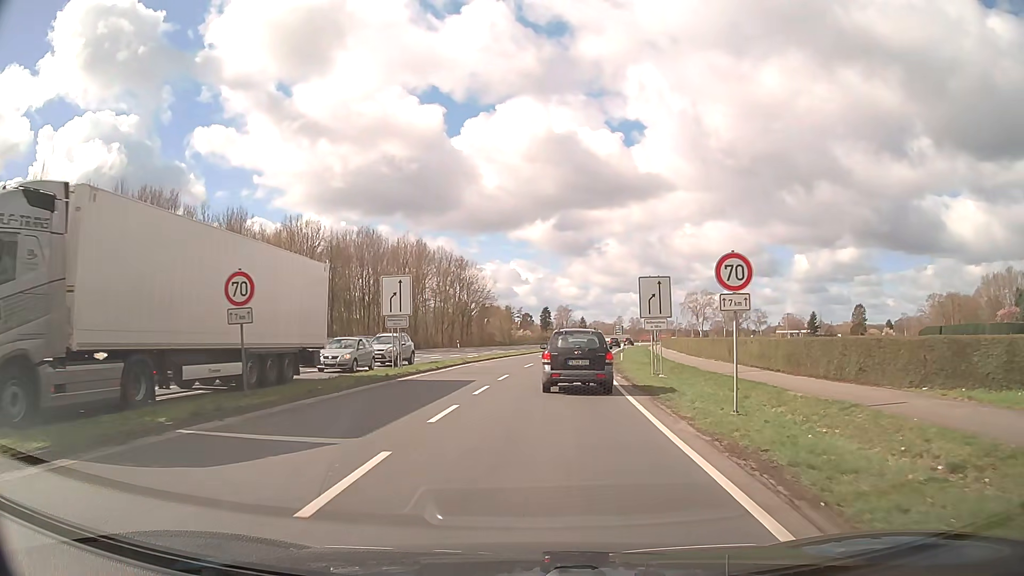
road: primary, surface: asphalt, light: Day
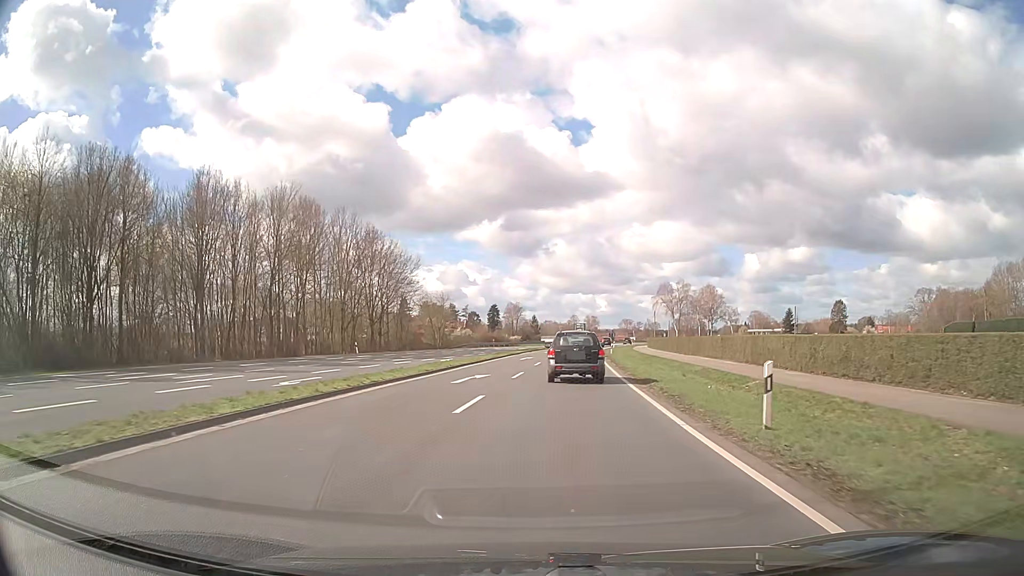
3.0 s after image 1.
(+1.6, +33.6) m; +4°
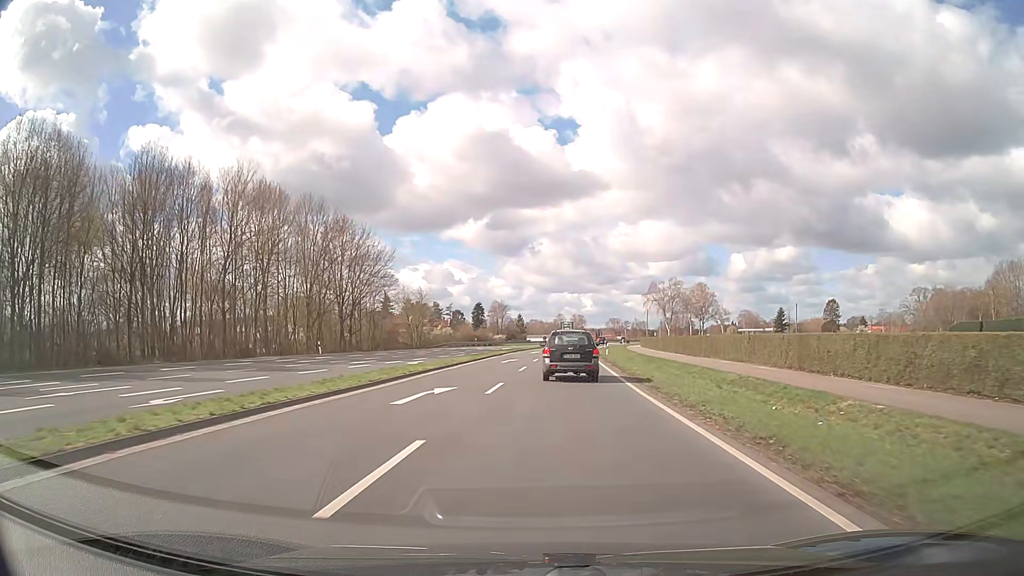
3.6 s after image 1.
(+0.1, +7.6) m; +1°
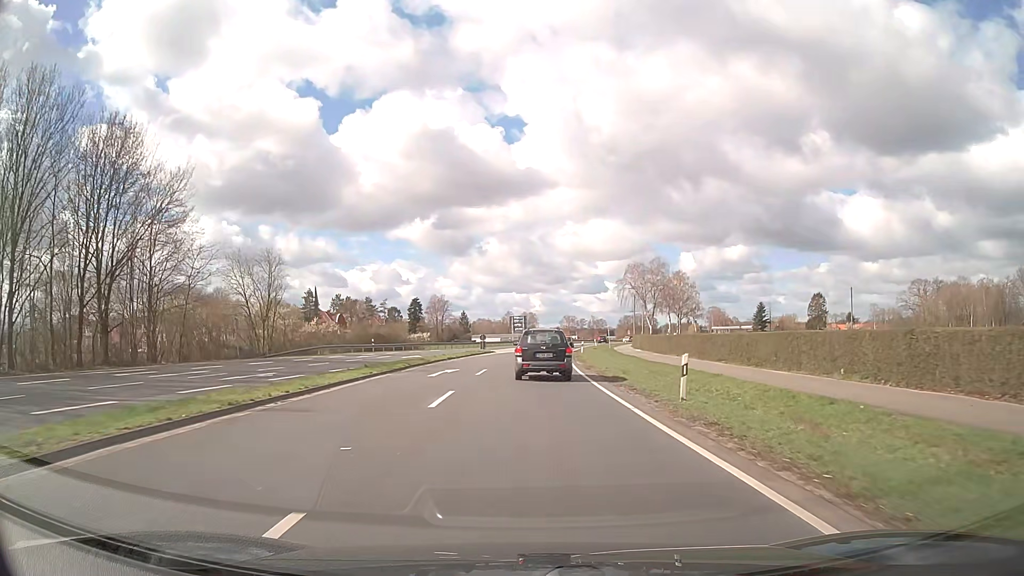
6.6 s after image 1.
(+1.8, +39.8) m; +4°
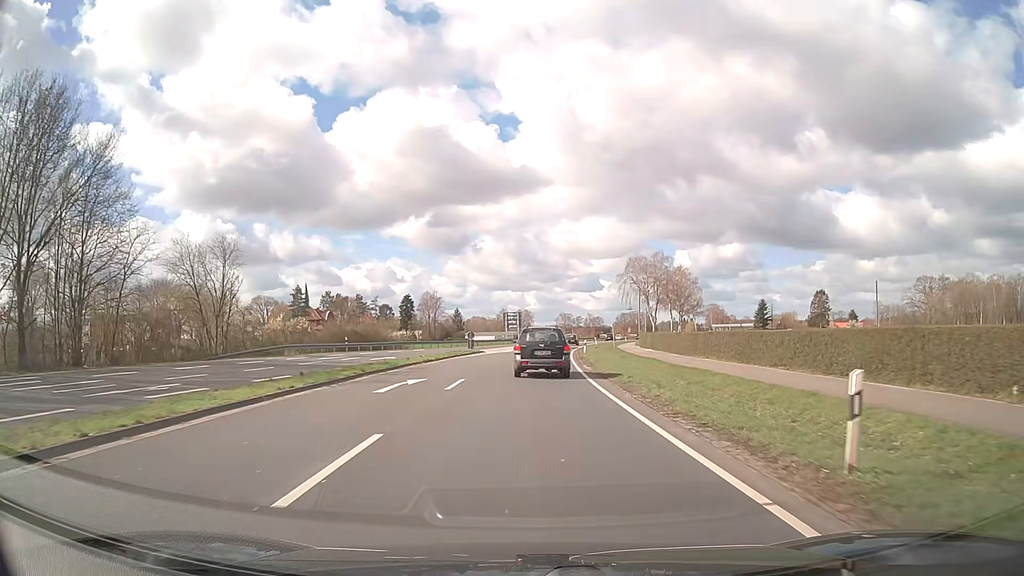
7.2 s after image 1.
(0.0, +7.9) m; +1°
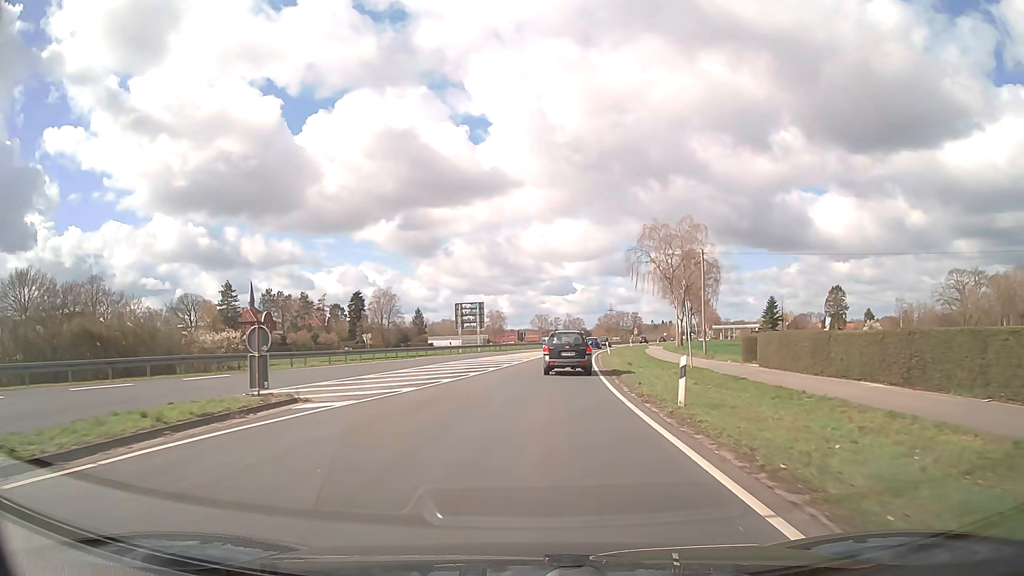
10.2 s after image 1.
(+0.6, +40.0) m; +2°
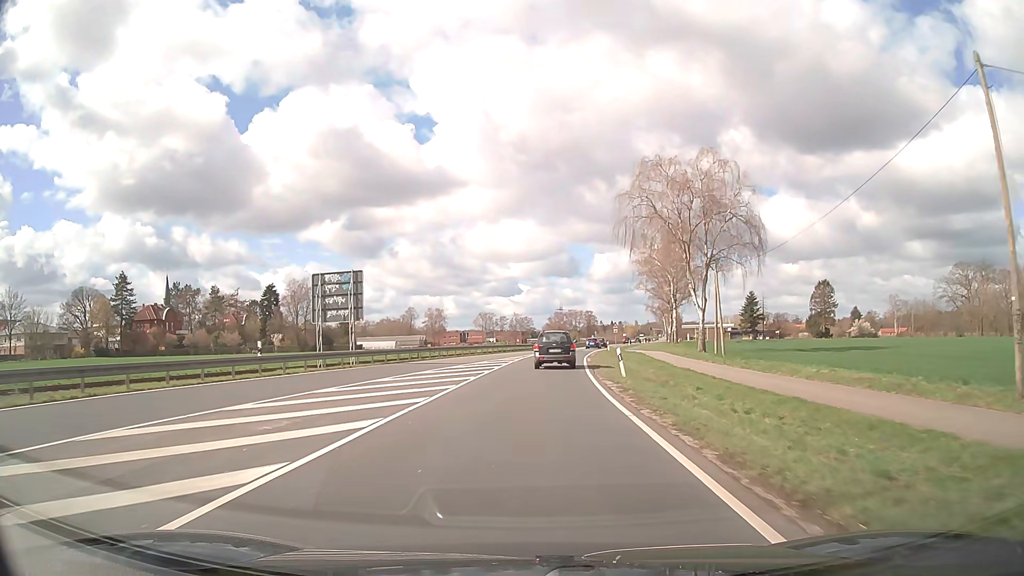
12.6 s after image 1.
(+1.4, +32.9) m; +5°
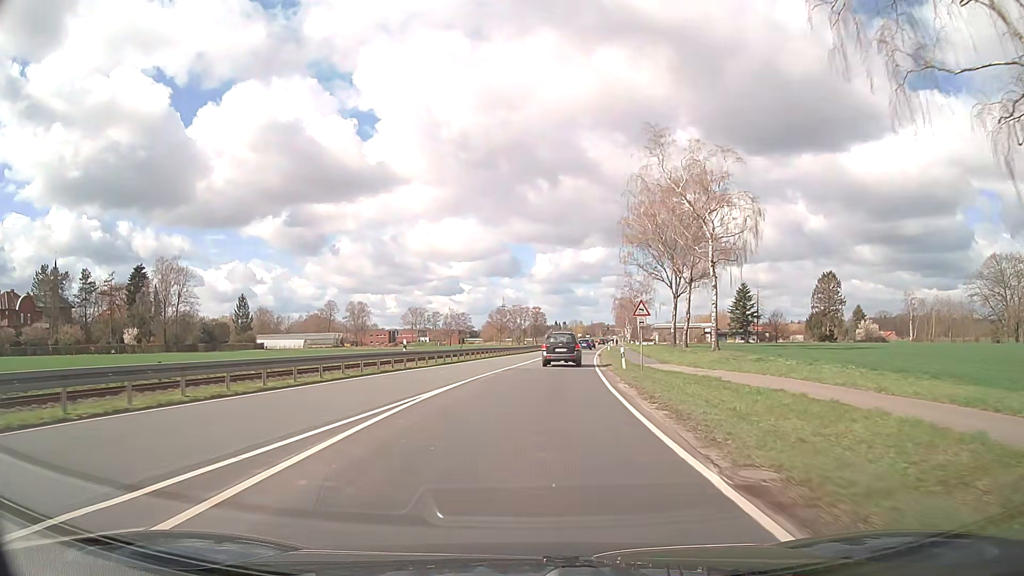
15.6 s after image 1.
(+1.7, +44.2) m; +4°
(0, +10) (0, +20) (+1, +30) (+2, +40) (+3, +50) (+4, +60) (+6, +70) (+7, +80) (+8, +90) (+9, +100) m
